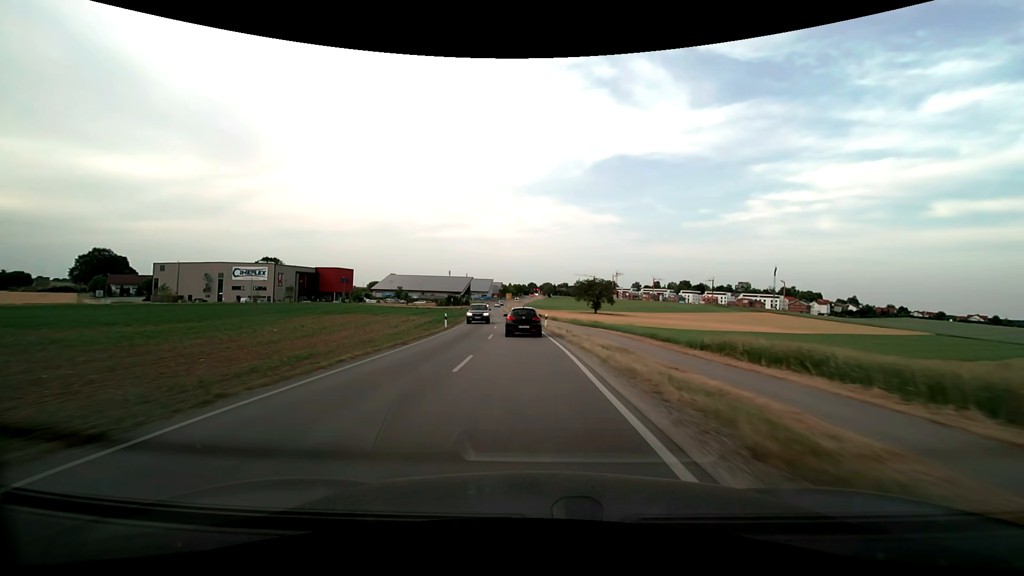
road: secondary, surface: asphalt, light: Day
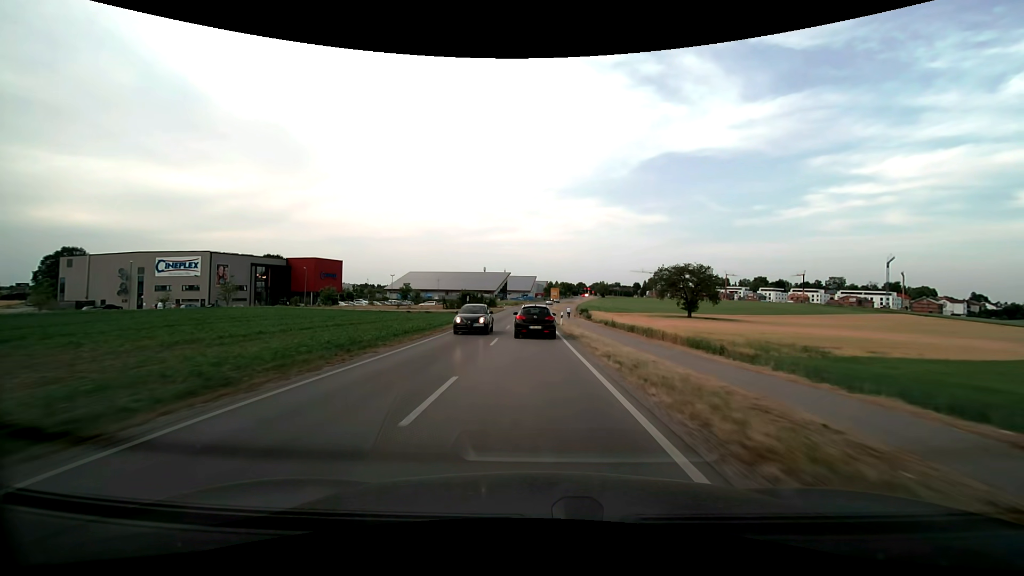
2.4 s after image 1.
(-2.8, +53.2) m; -5°
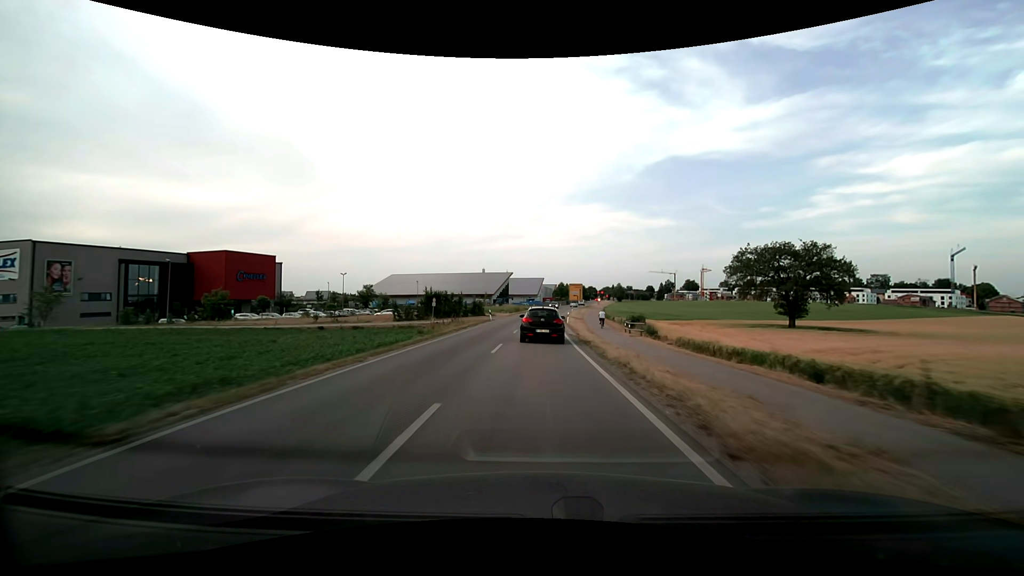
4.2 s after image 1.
(-0.6, +38.7) m; -1°
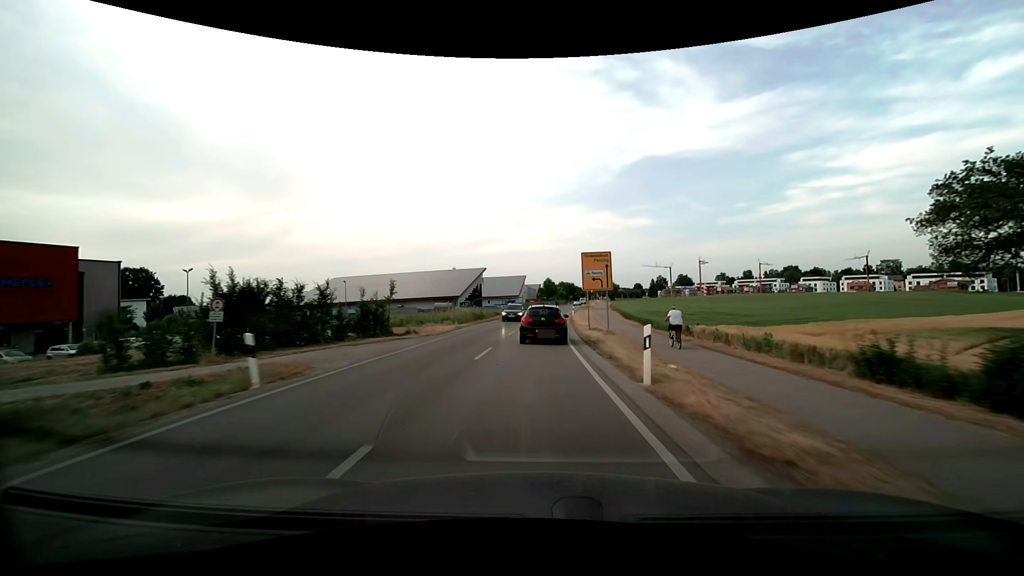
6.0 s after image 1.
(+0.6, +38.0) m; +2°
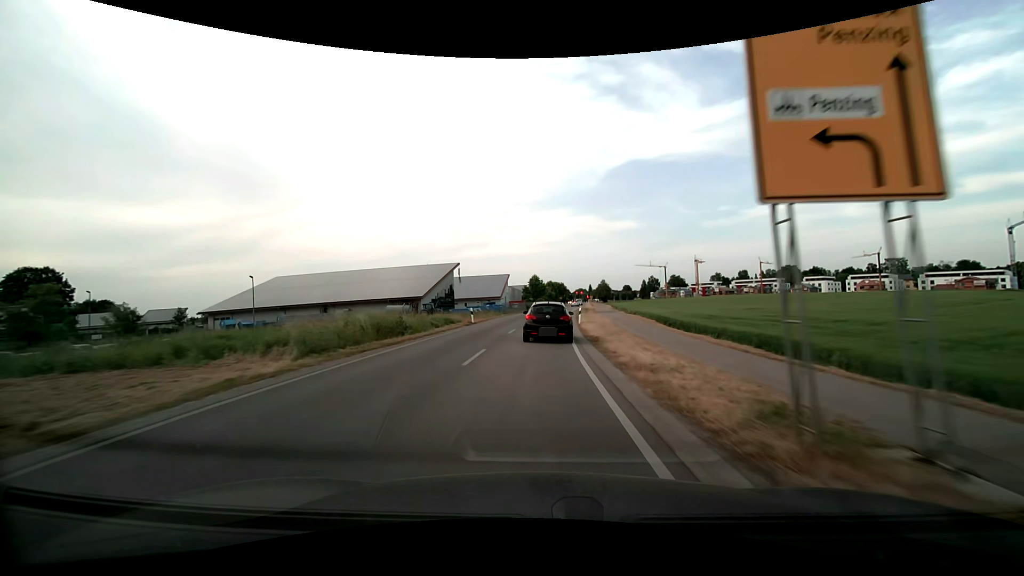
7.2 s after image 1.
(+0.3, +24.8) m; +2°
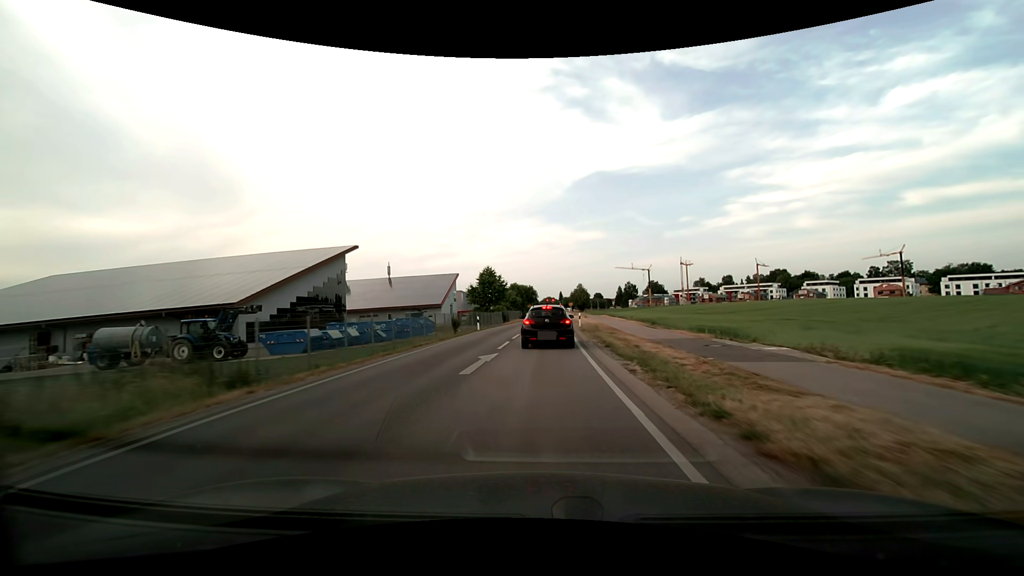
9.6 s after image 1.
(+1.6, +47.5) m; +4°
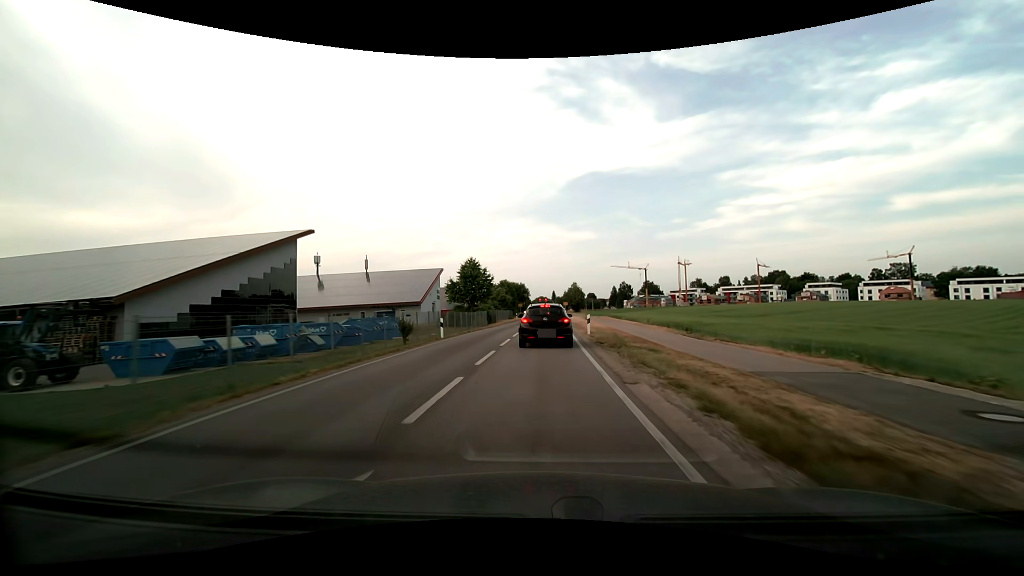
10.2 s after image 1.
(+0.1, +11.1) m; +1°
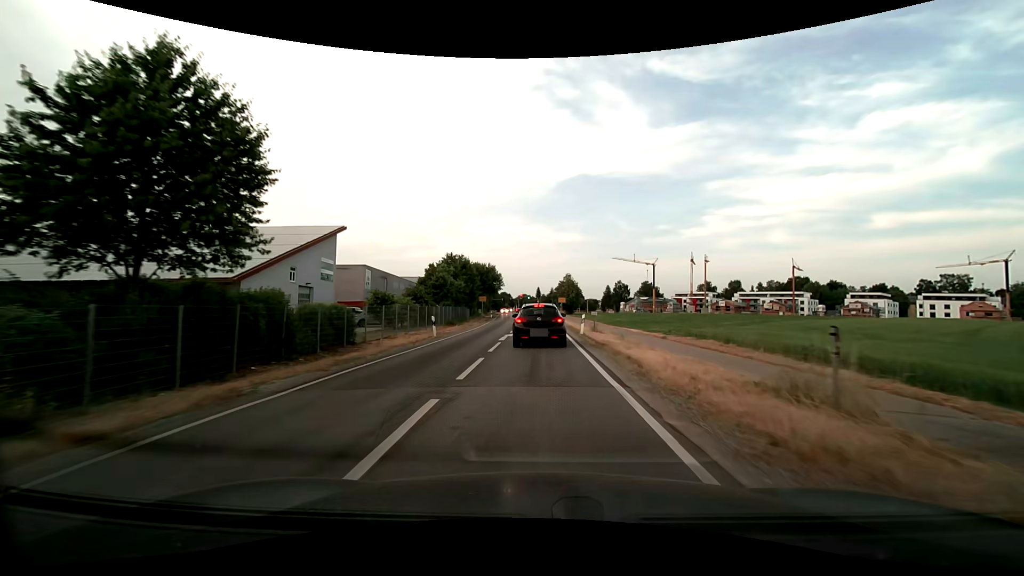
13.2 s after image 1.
(+1.1, +49.9) m; +2°
(0, +10) (0, +20) (0, +30) (0, +40) (+1, +50) (+1, +60) (0, +70) (0, +80) (0, +90) (0, +100) m
